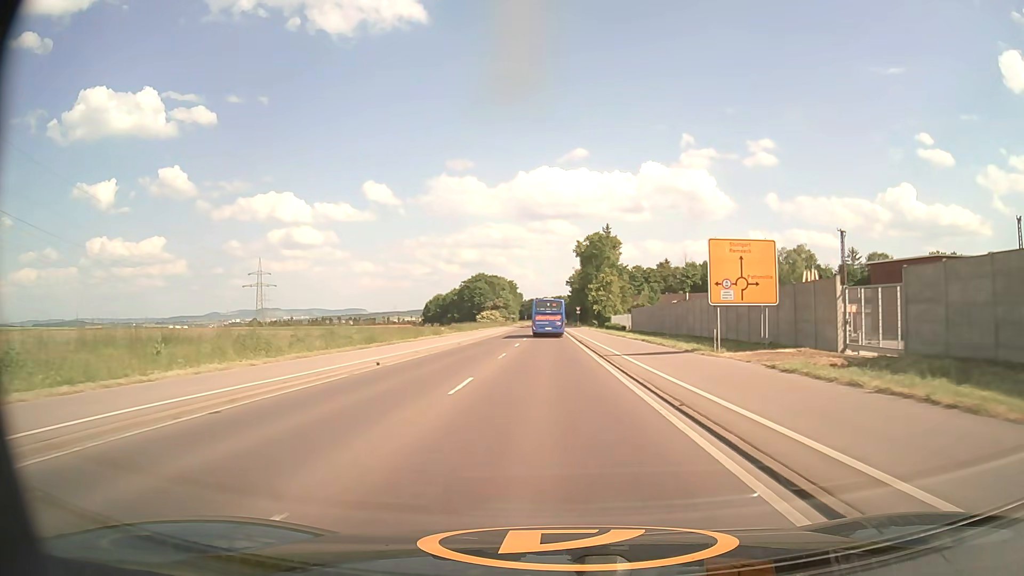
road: secondary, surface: asphalt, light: Day
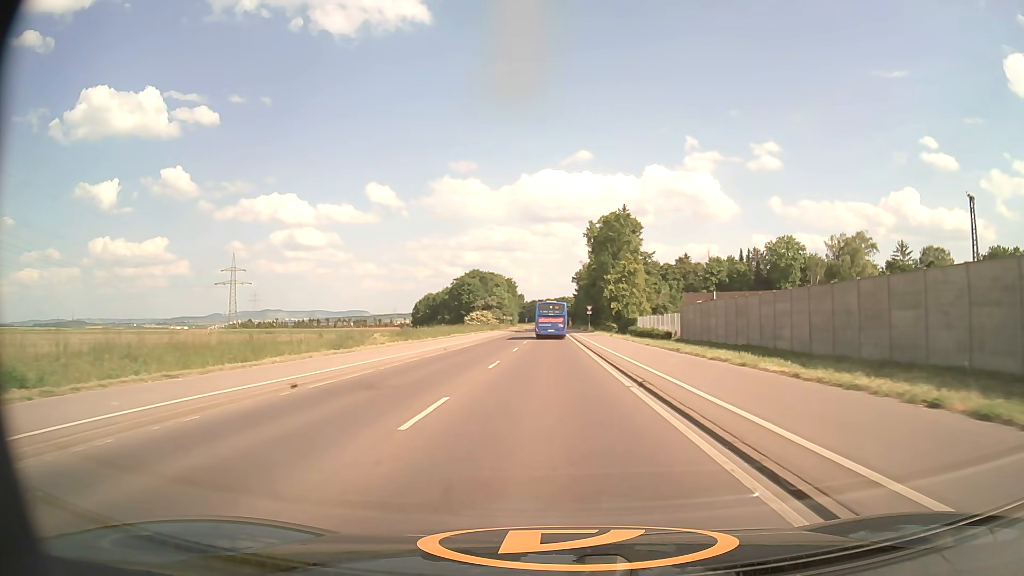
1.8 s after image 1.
(-0.1, +28.4) m; 0°
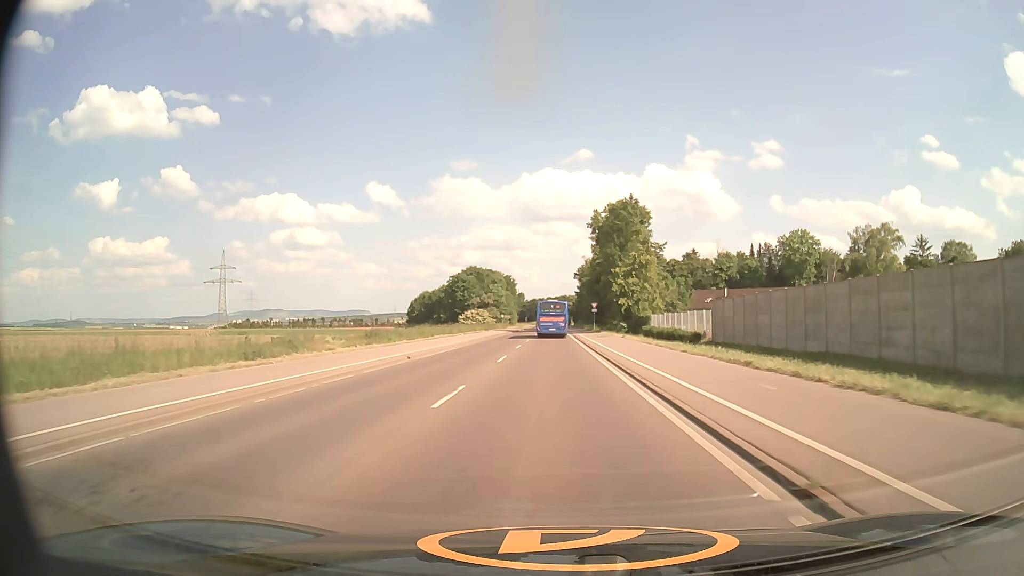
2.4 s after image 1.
(0.0, +9.6) m; 0°
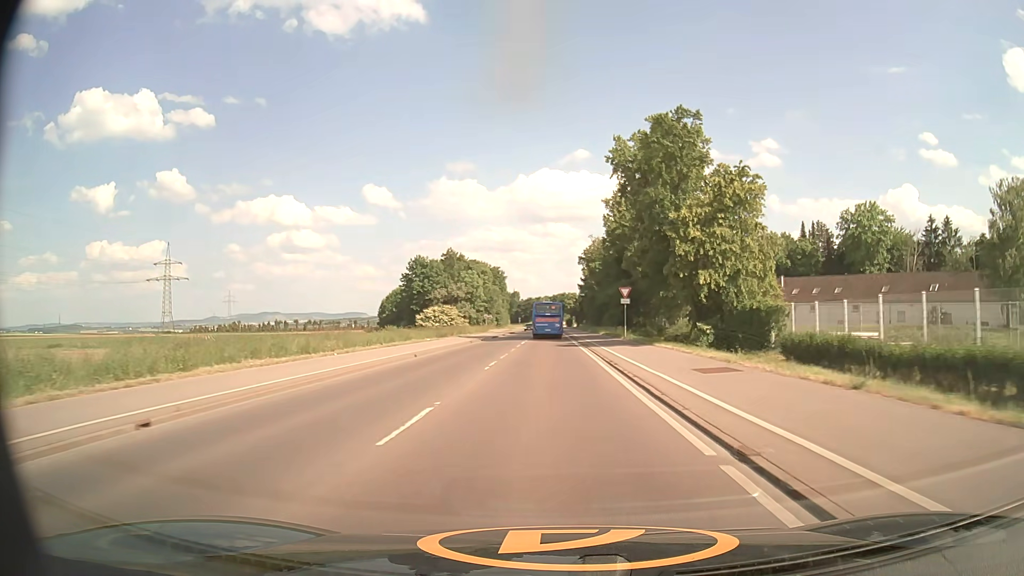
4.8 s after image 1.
(+0.1, +38.9) m; 0°
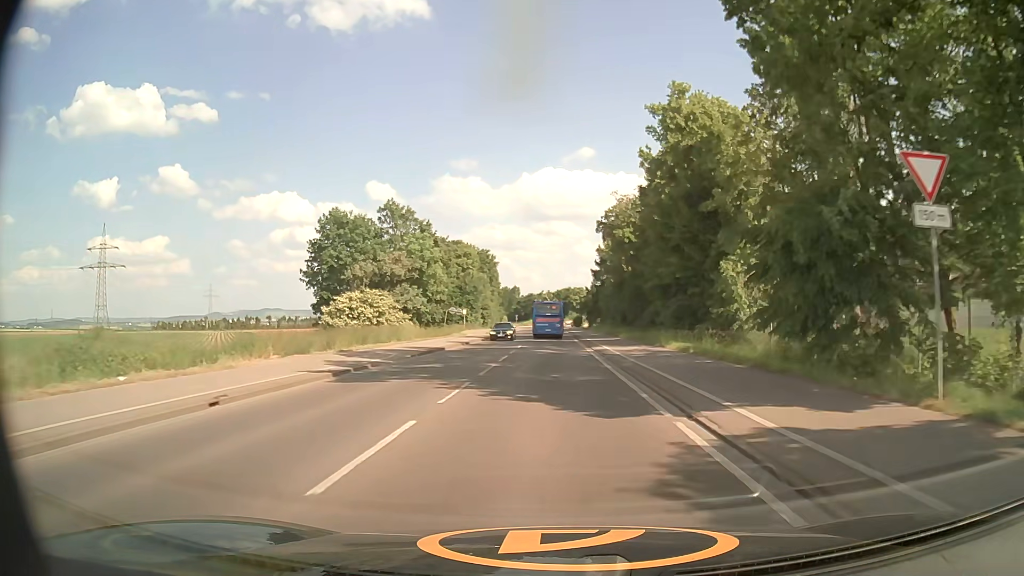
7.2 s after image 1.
(-0.1, +38.8) m; 0°
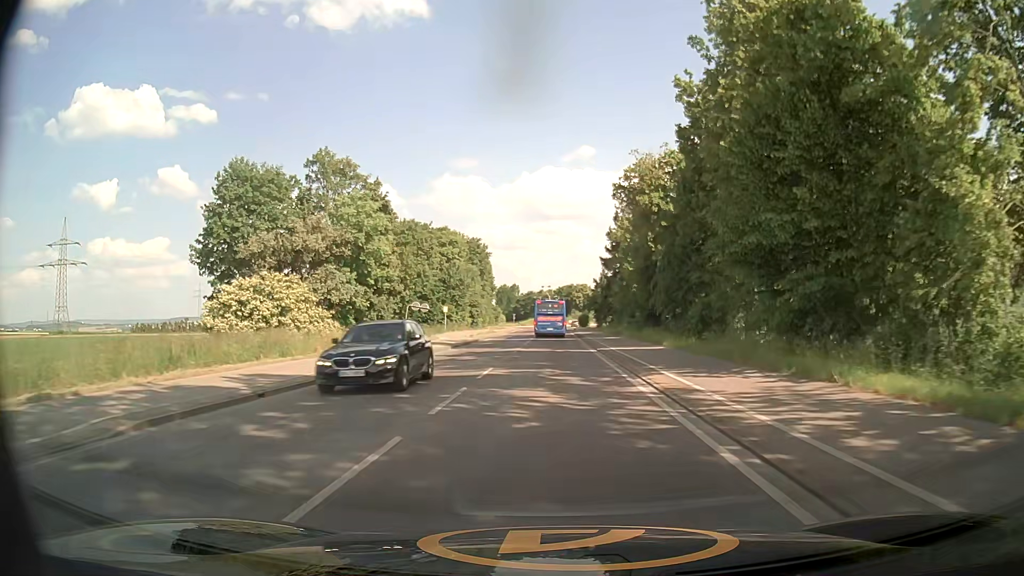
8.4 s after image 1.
(0.0, +19.1) m; 0°
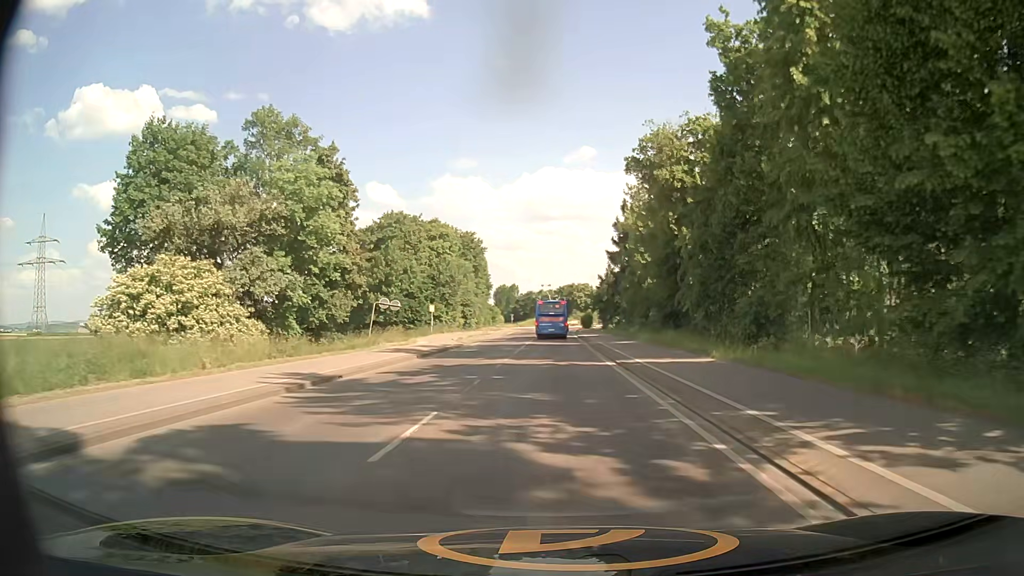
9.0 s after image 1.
(0.0, +9.5) m; 0°
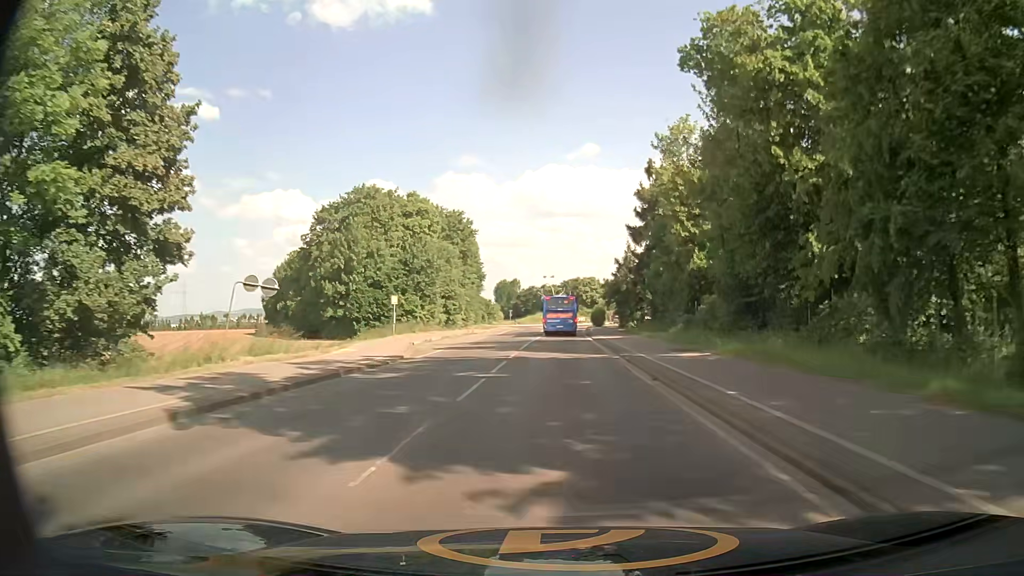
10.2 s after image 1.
(-0.1, +18.9) m; 0°
(0, +10) (0, +20) (0, +30) (0, +40) (0, +50) (+1, +60) (+1, +70) (+1, +80) (+2, +90) (+3, +100) m
